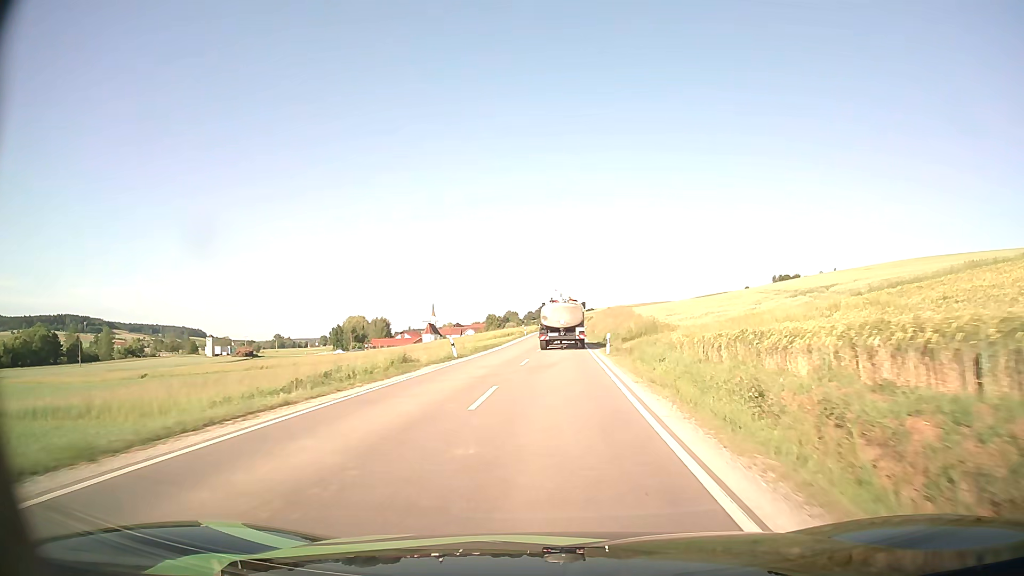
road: secondary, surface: asphalt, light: Day
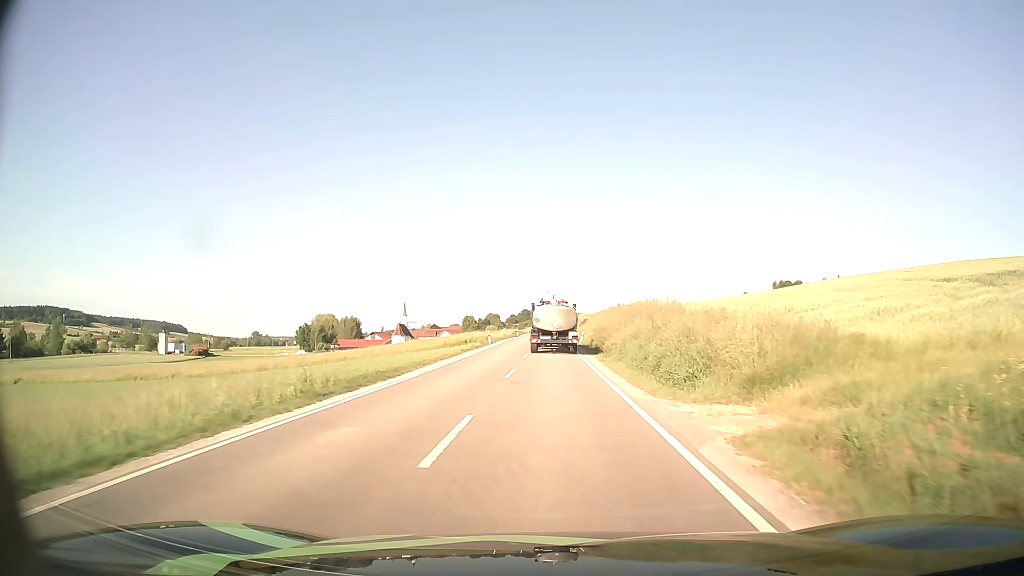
(+0.5, +28.5) m; +1°
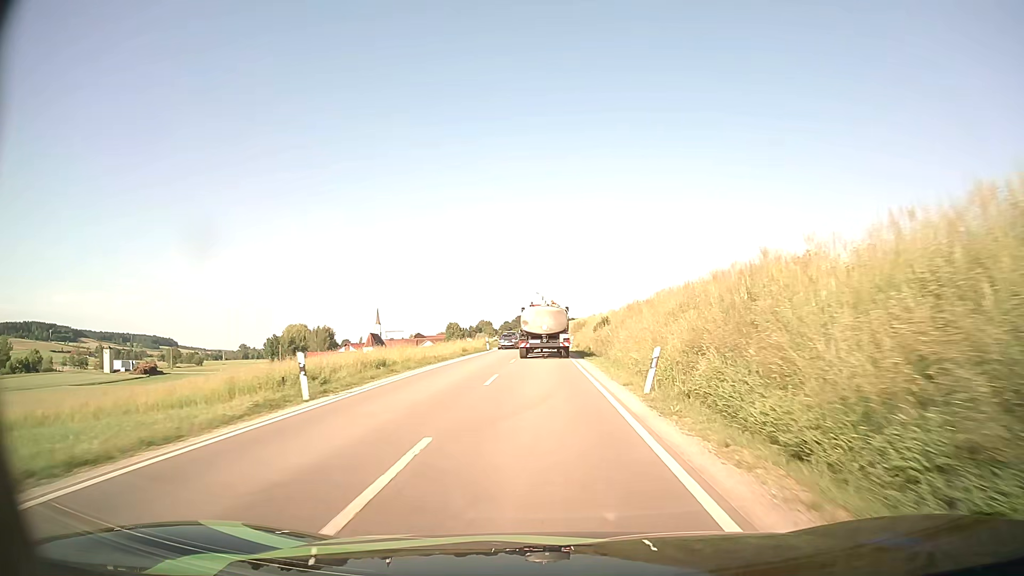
(+0.5, +38.5) m; +1°
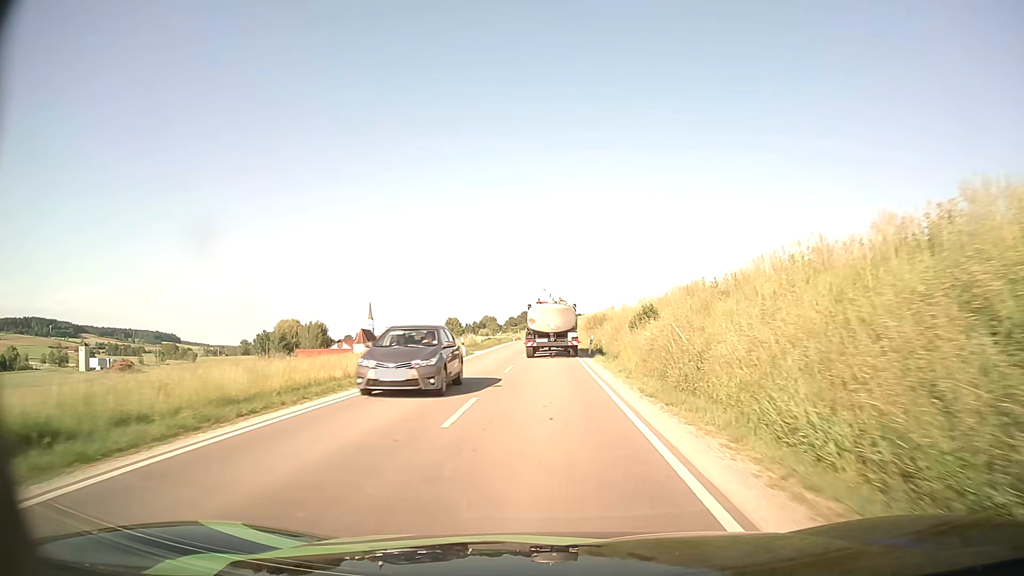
(-0.1, +19.3) m; 0°
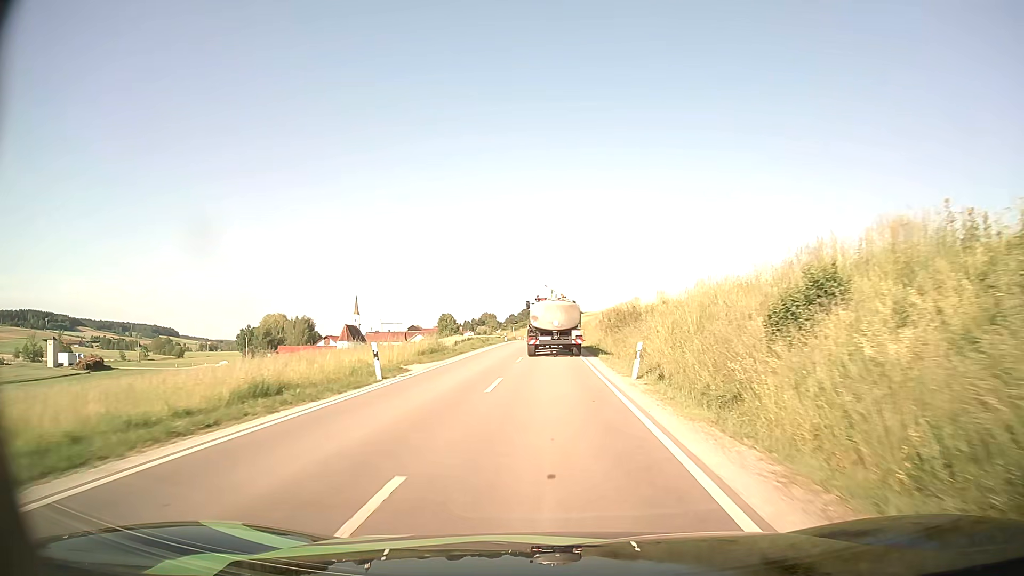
(-0.1, +19.2) m; 0°
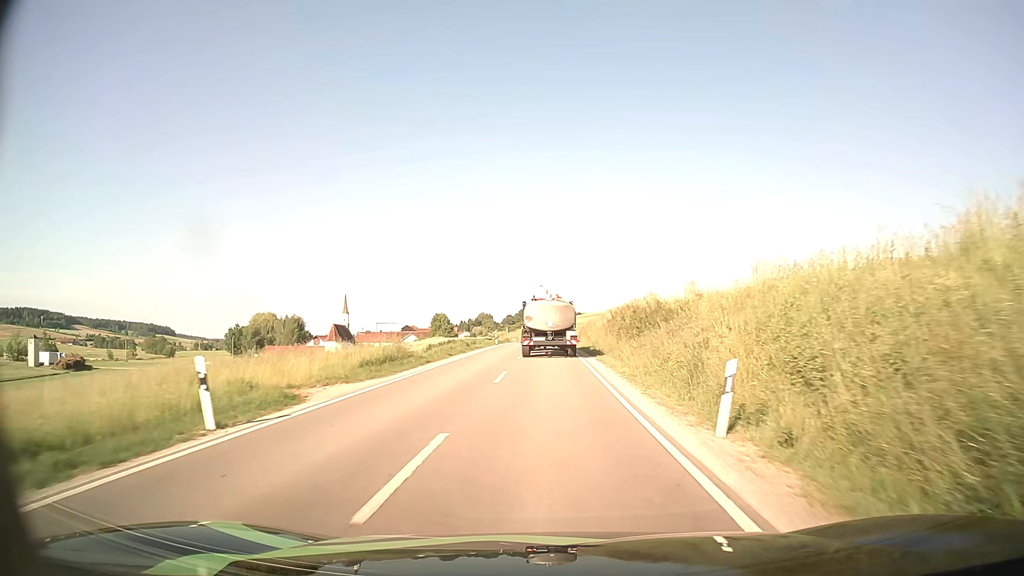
(0.0, +9.5) m; 0°
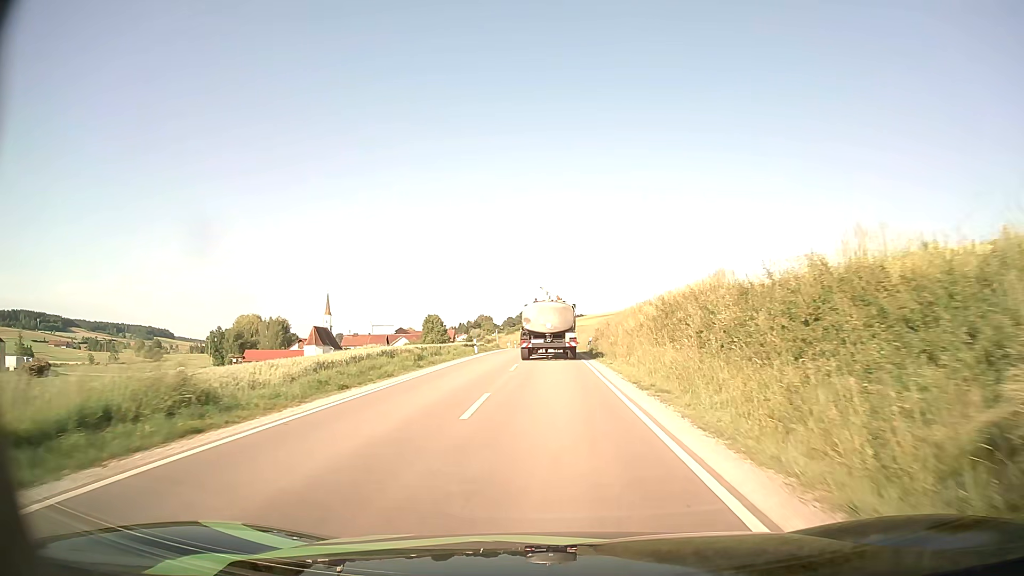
(0.0, +18.6) m; 0°
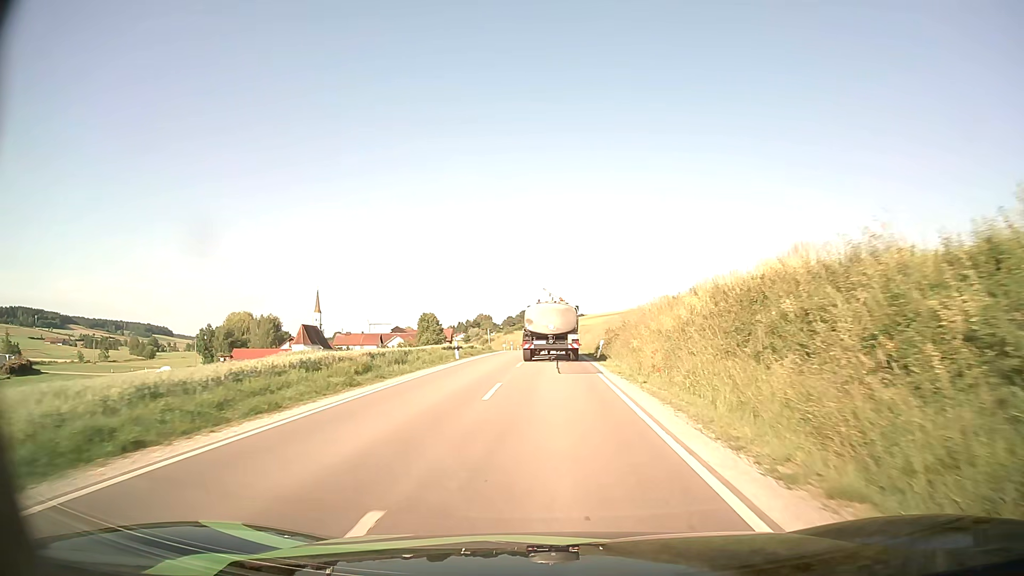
(0.0, +9.2) m; 0°
(0, +10) (0, +20) (0, +30) (0, +40) (+1, +50) (+1, +60) (+1, +70) (+1, +80) (+1, +90) (+1, +100) m
